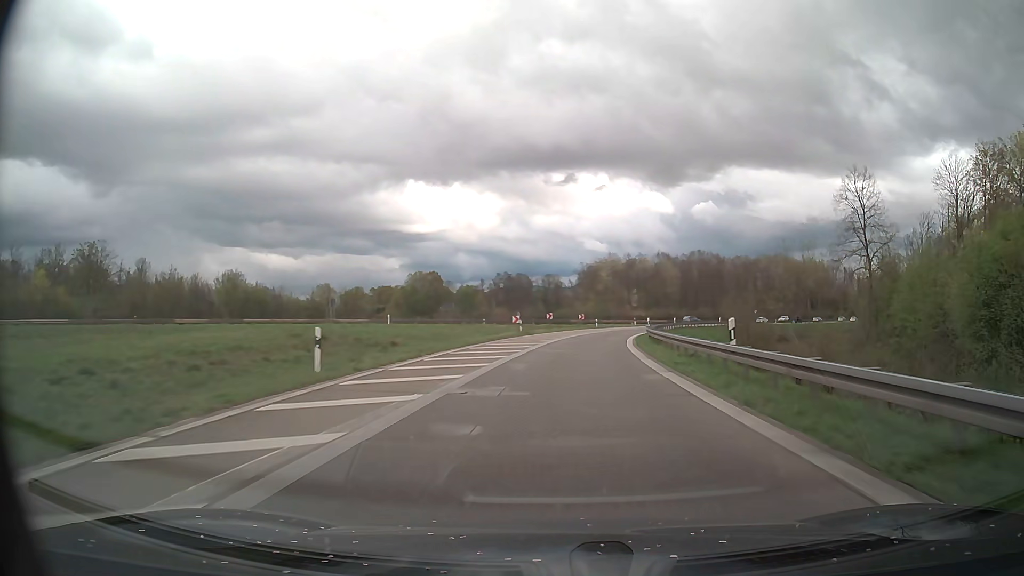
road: motorway_link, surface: asphalt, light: Day
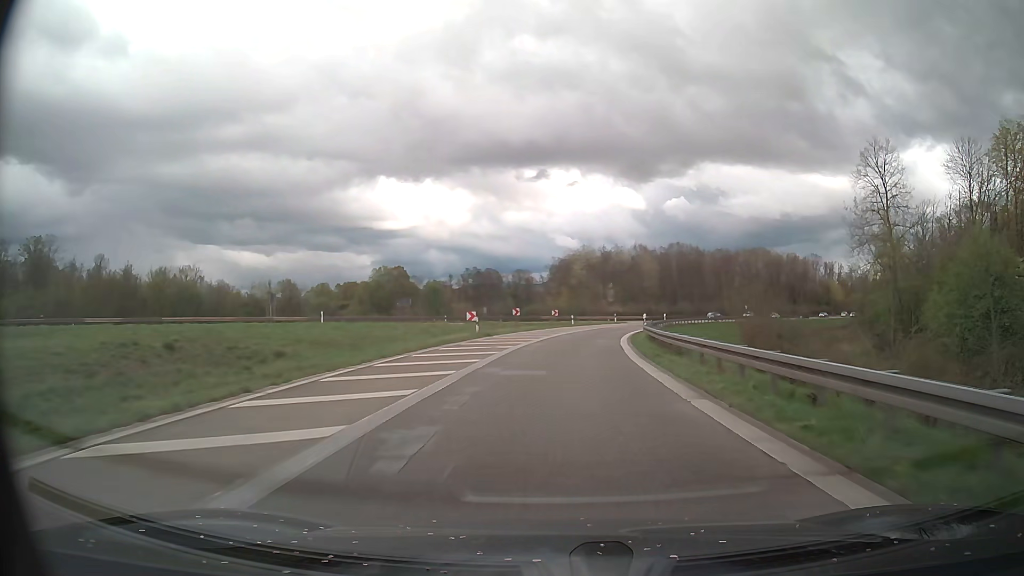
(+0.2, +11.1) m; +2°
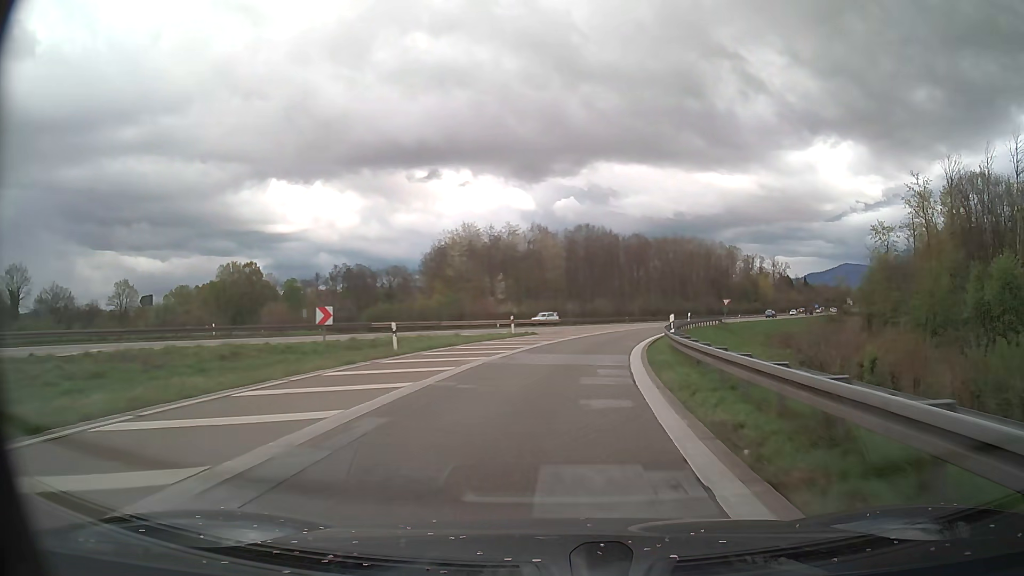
(+3.3, +42.5) m; +9°
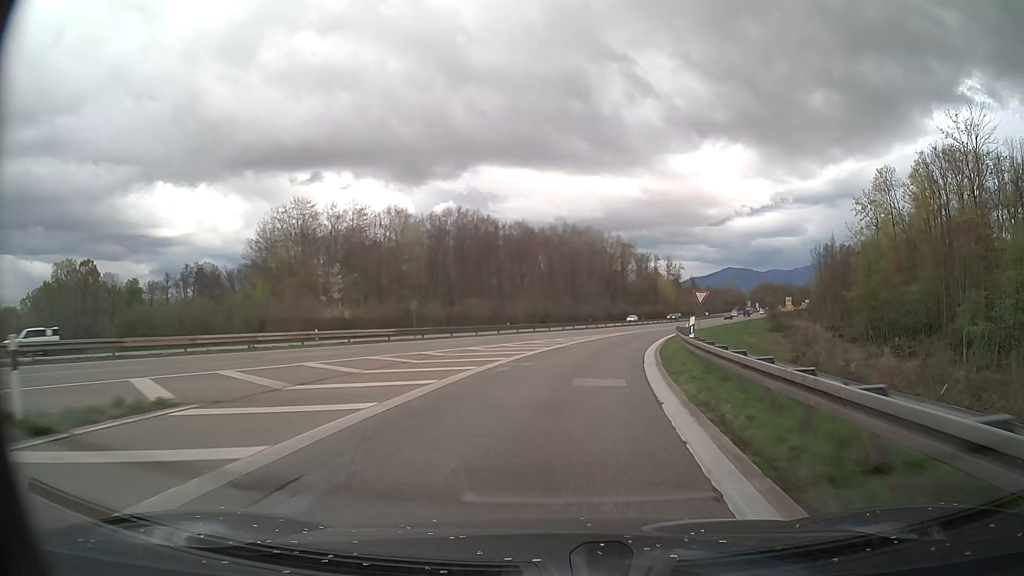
(+2.9, +31.0) m; +10°
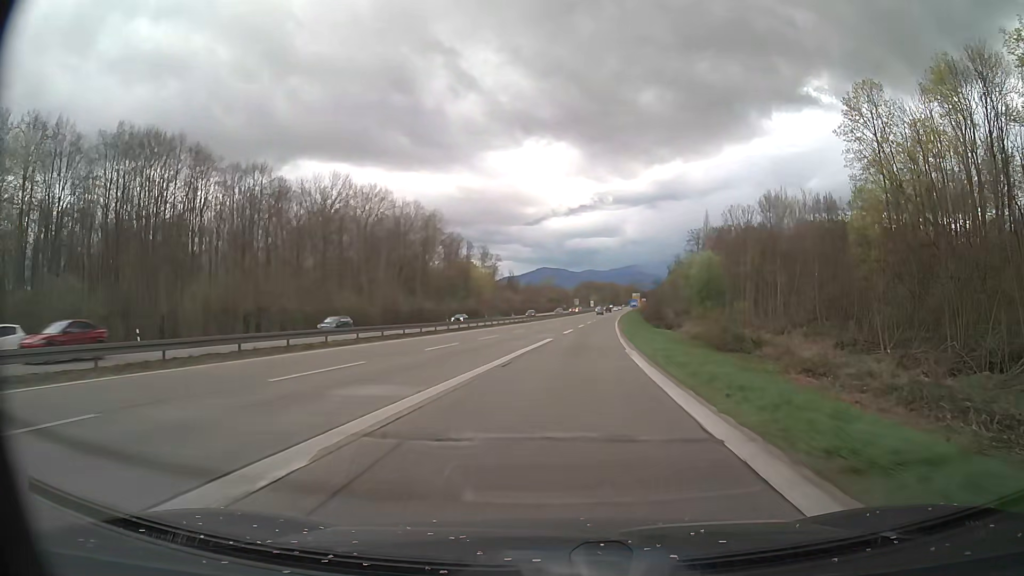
(+8.5, +53.5) m; +16°
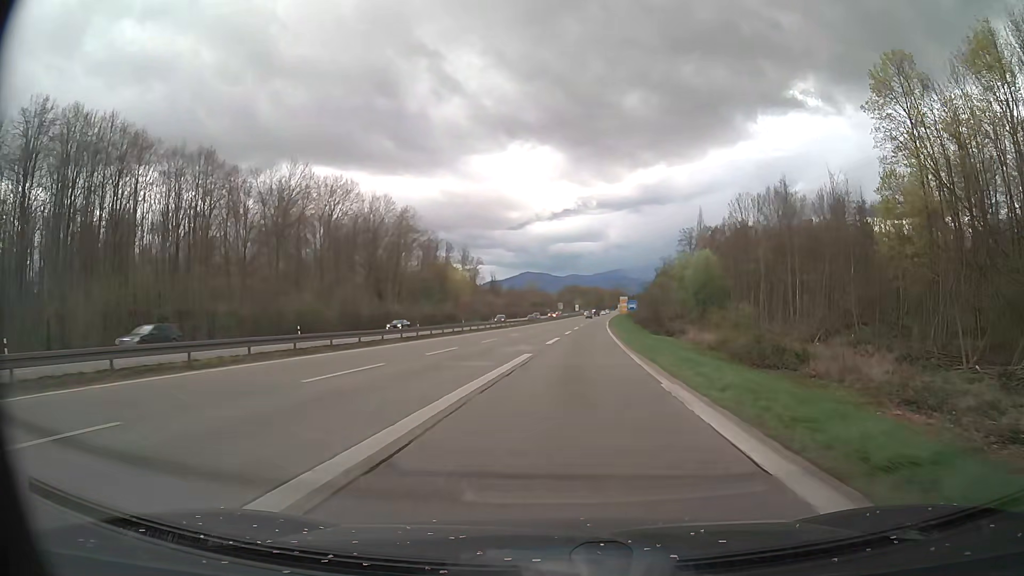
(+0.2, +11.5) m; +1°
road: trunk
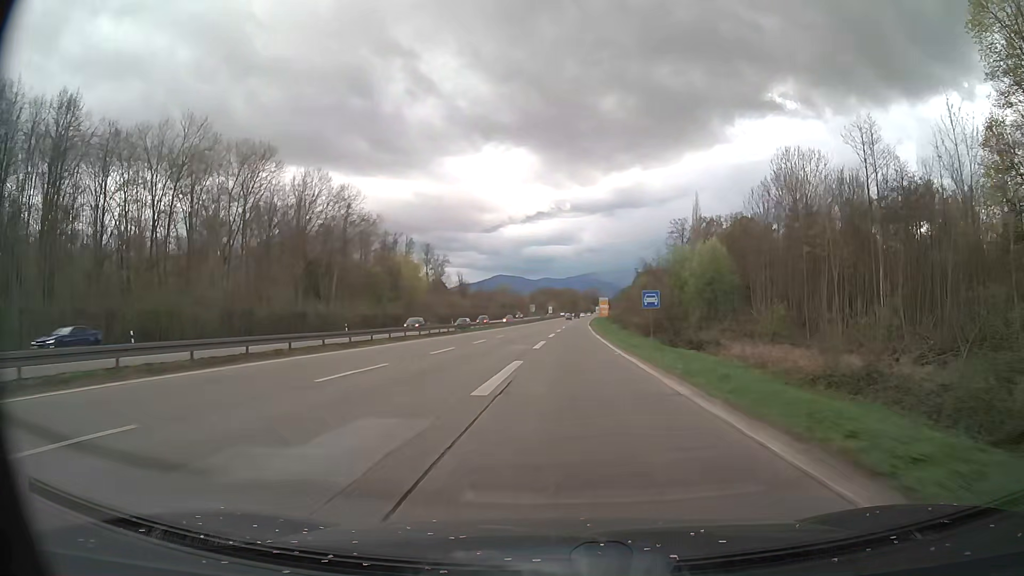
(+0.6, +23.9) m; +3°
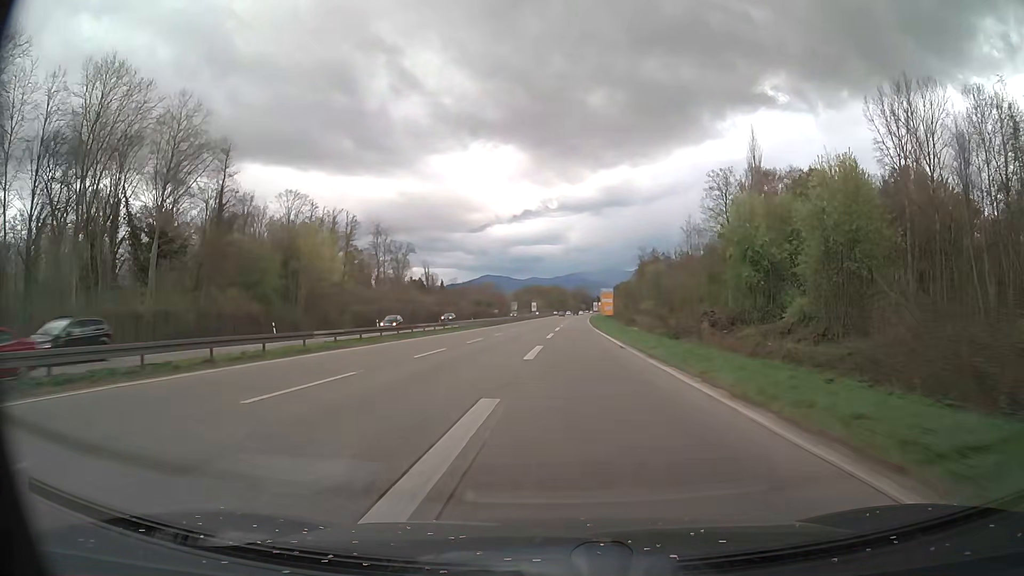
(+0.7, +51.4) m; +1°
(0, +10) (0, +20) (0, +30) (0, +40) (0, +50) (0, +60) (0, +70) (0, +80) (0, +90) (0, +100) m
